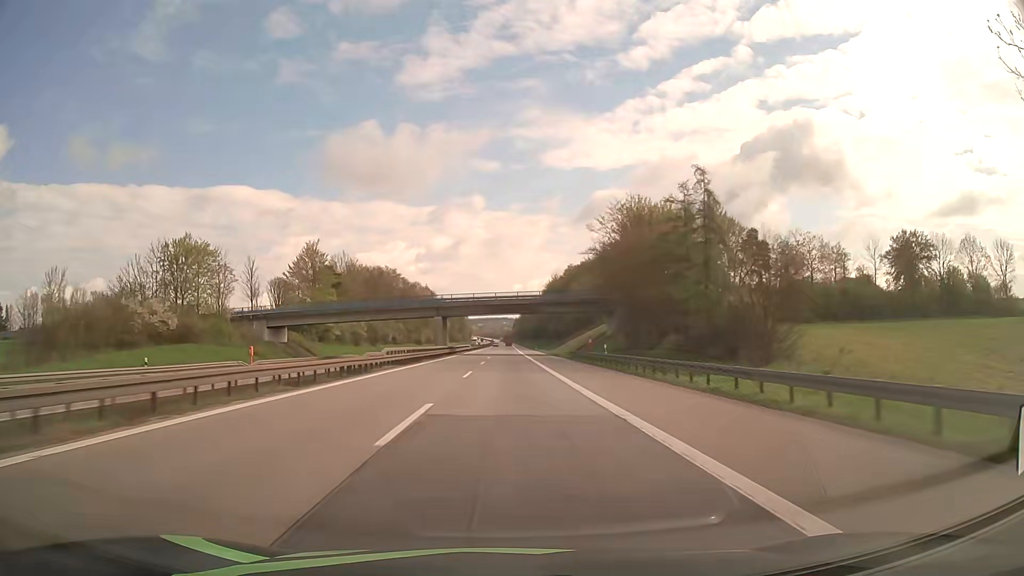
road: motorway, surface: asphalt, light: Day
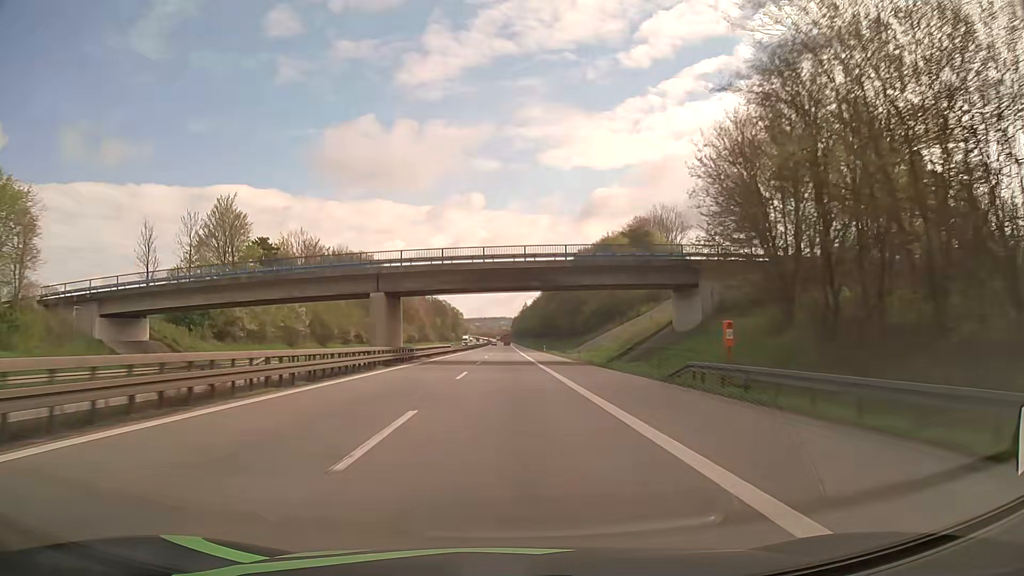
(+0.1, +38.1) m; 0°
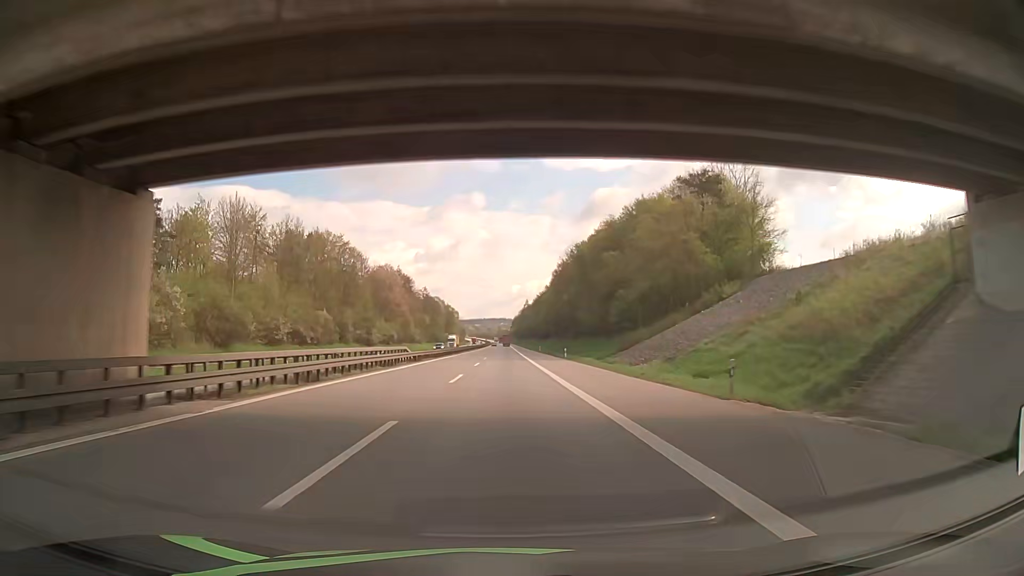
(+0.1, +38.1) m; 0°
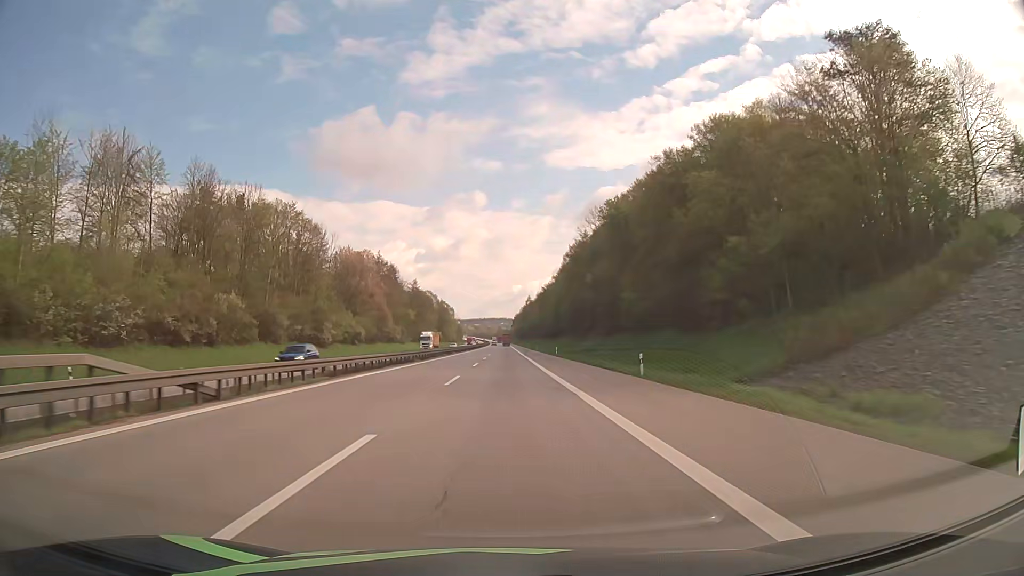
(-0.1, +38.1) m; 0°
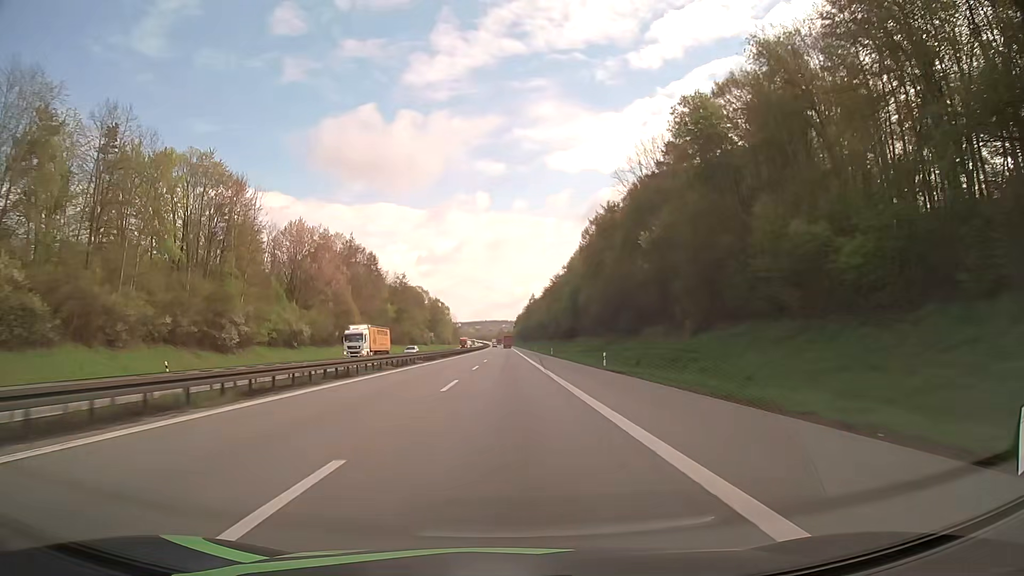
(+0.1, +38.3) m; 0°
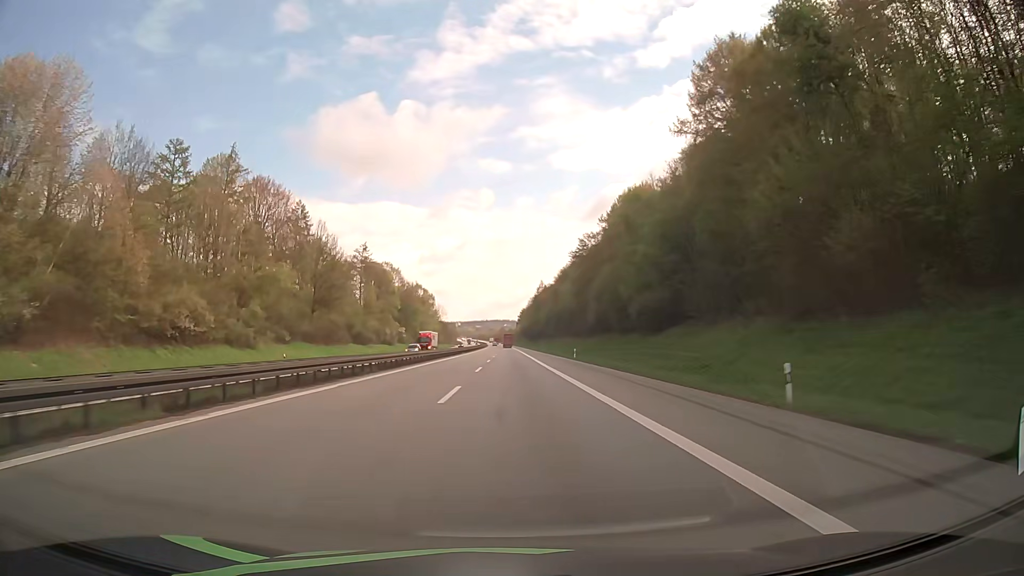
(-0.4, +77.0) m; 0°
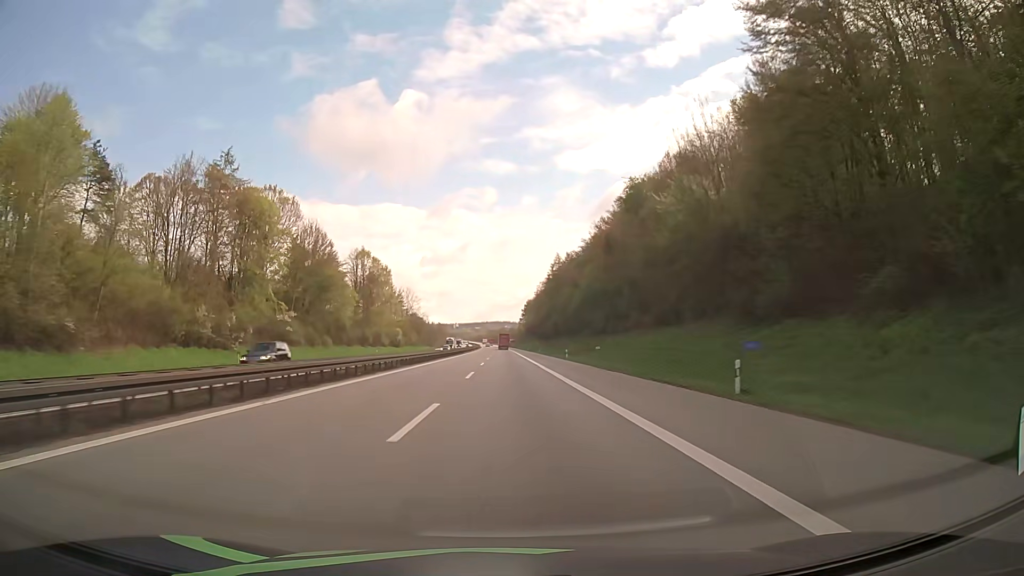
(+0.2, +97.0) m; 0°
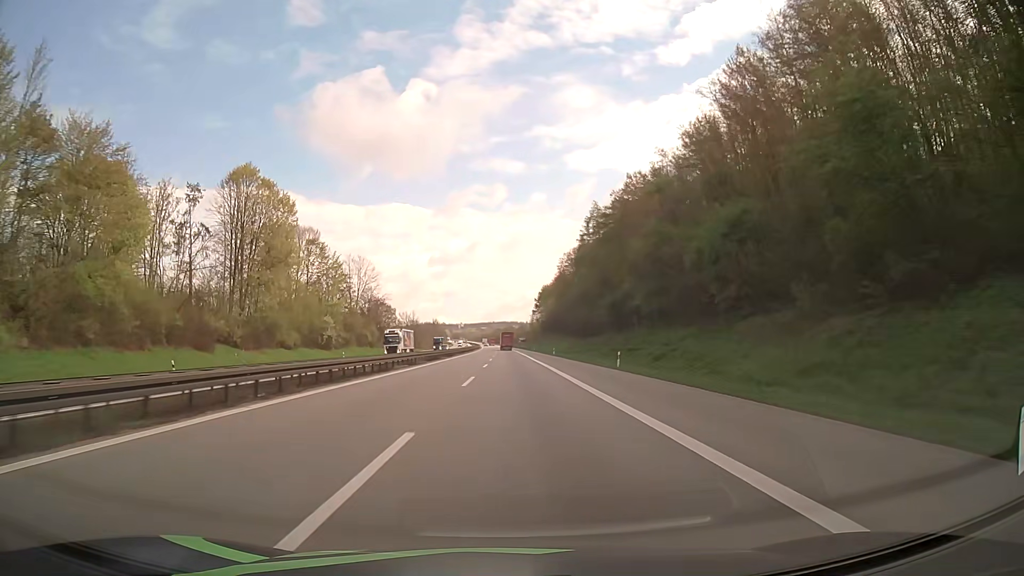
(-0.4, +77.9) m; -1°
(0, +10) (0, +20) (0, +30) (0, +40) (0, +50) (0, +60) (0, +70) (0, +80) (0, +90) (0, +100) m
